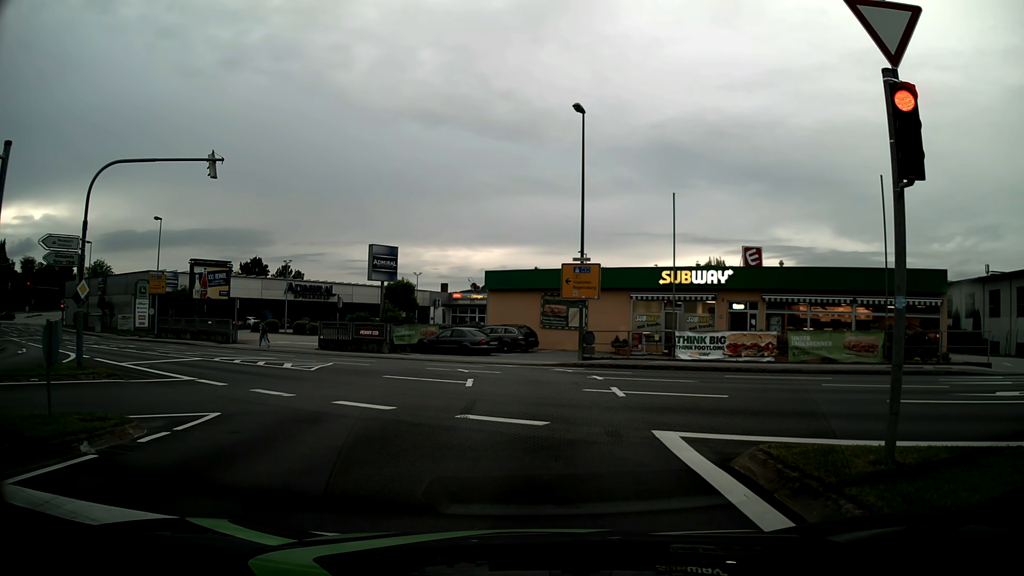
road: tertiary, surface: asphalt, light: Day
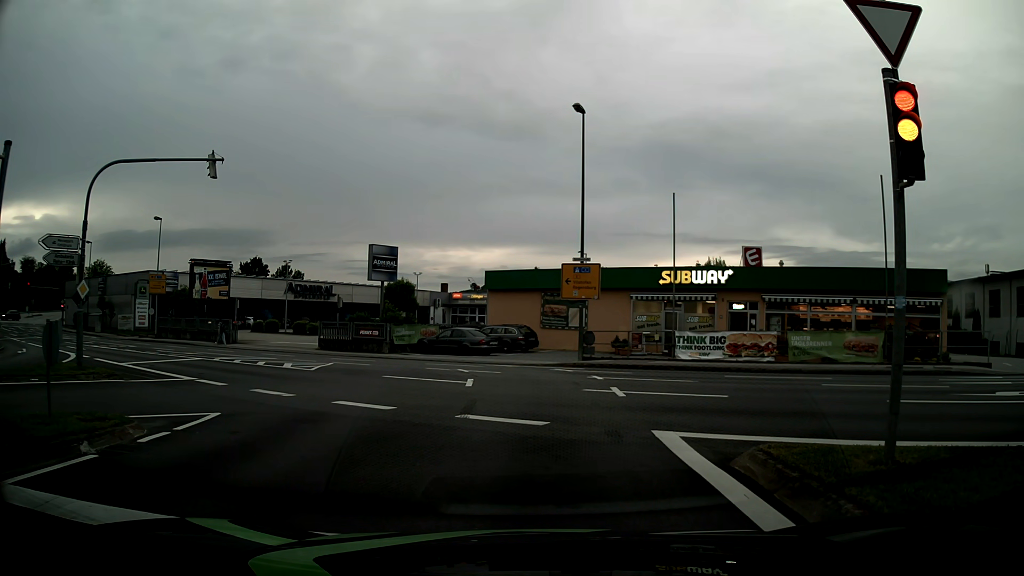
(0.0, 0.0) m; 0°
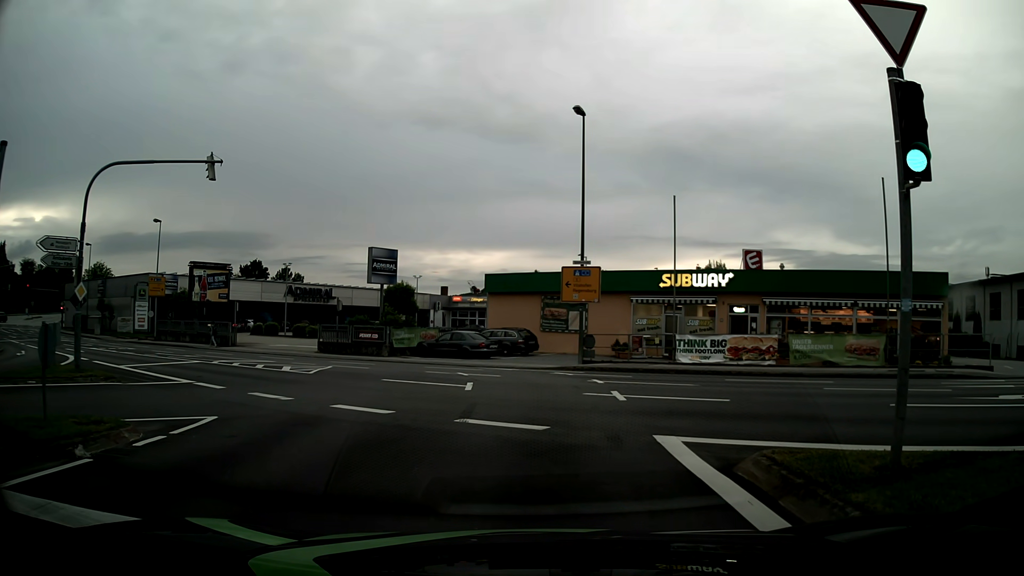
(0.0, +0.1) m; 0°
(0, +10) (0, +20) (-4, +29) (-12, +35) (-20, +41) (-29, +46) (-37, +51) (-45, +57) (-54, +63) (-62, +69) m
